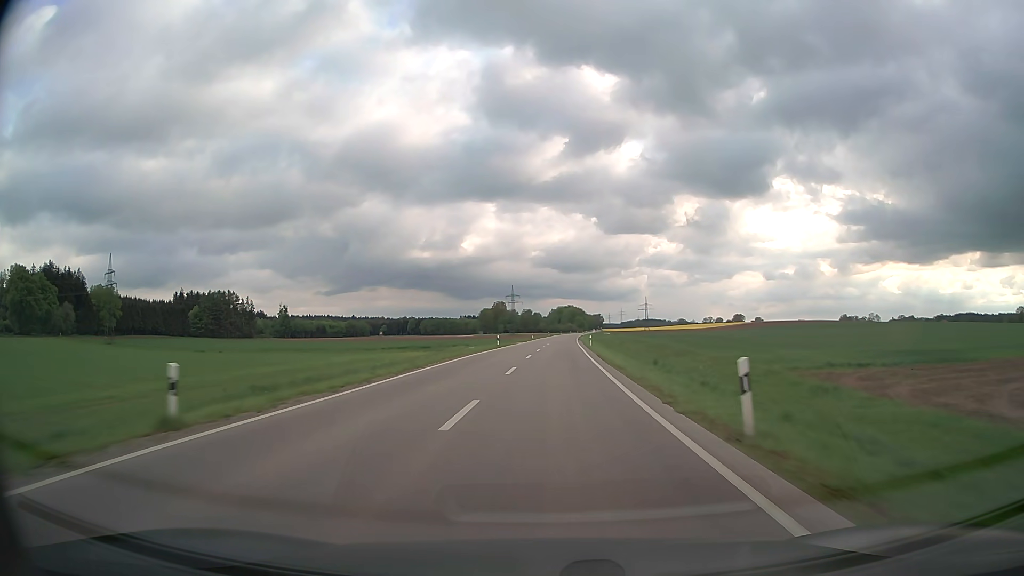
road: secondary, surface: asphalt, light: Day
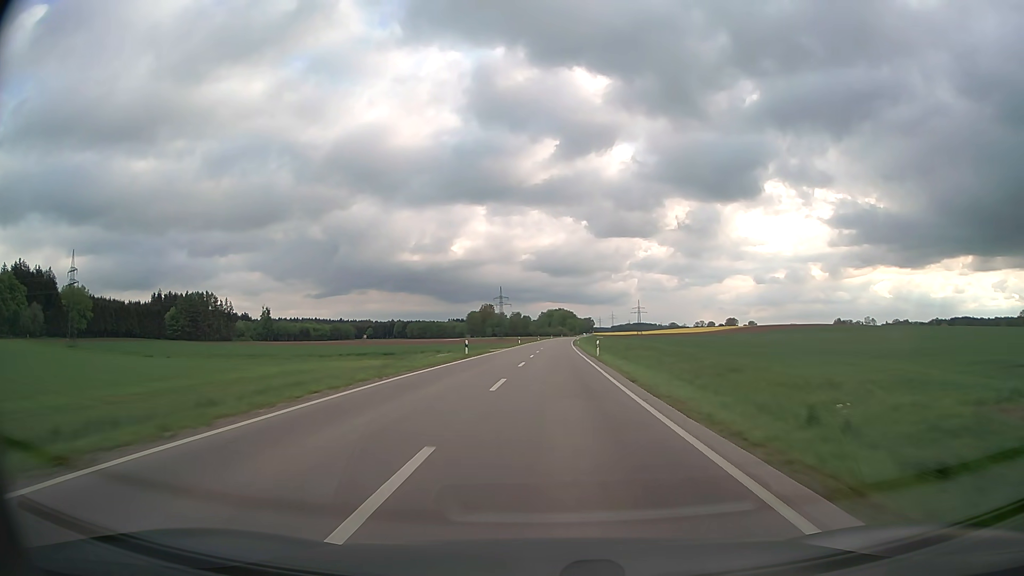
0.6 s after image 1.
(+0.1, +17.4) m; +1°
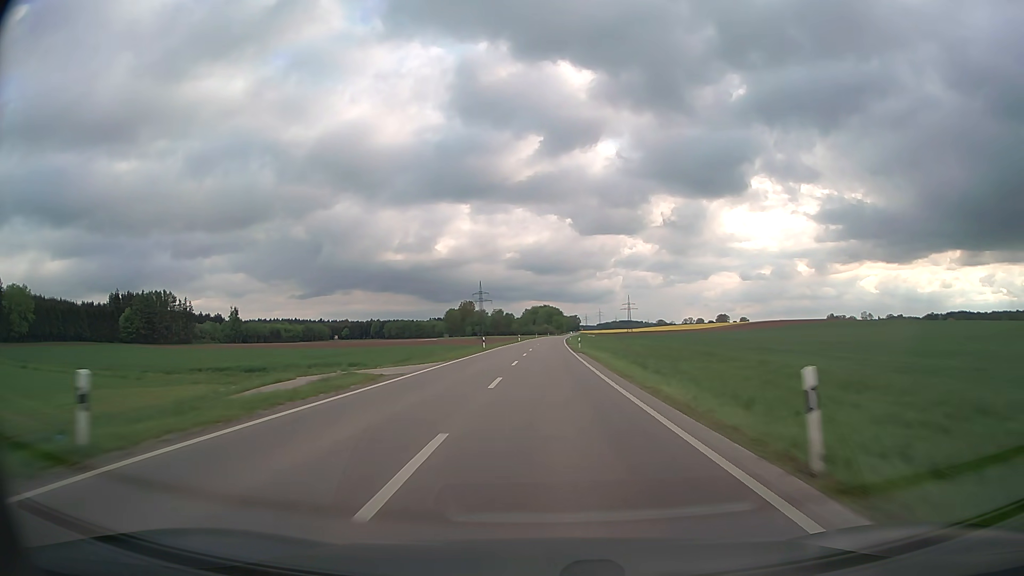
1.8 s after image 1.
(+0.5, +34.8) m; +1°
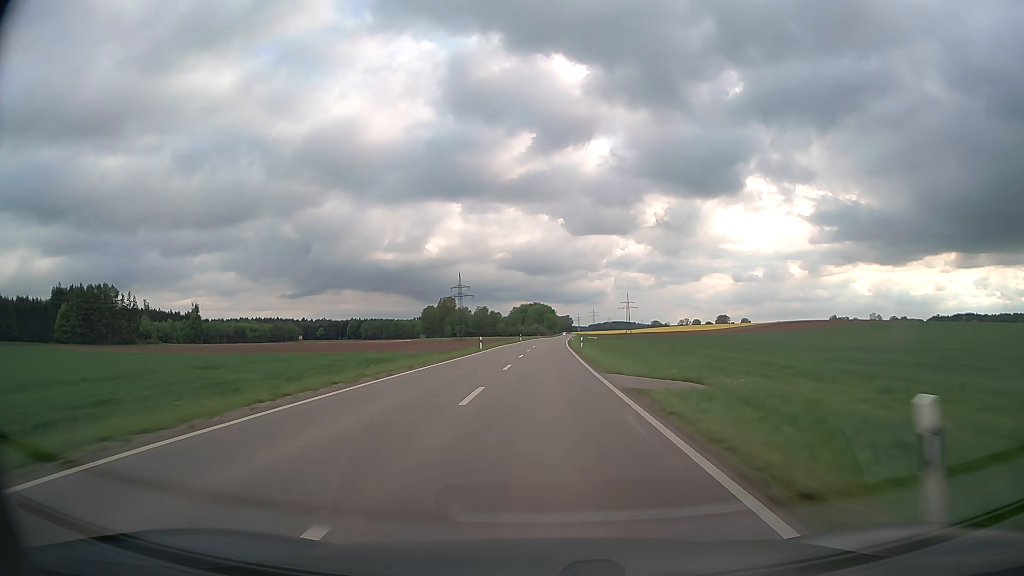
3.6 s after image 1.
(+0.5, +52.2) m; +1°
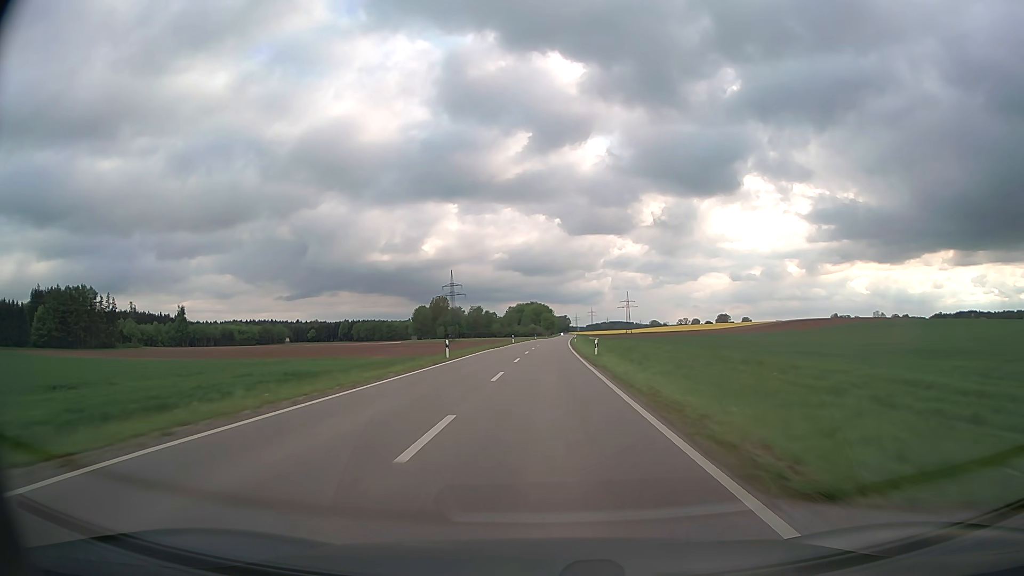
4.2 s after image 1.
(0.0, +17.4) m; 0°
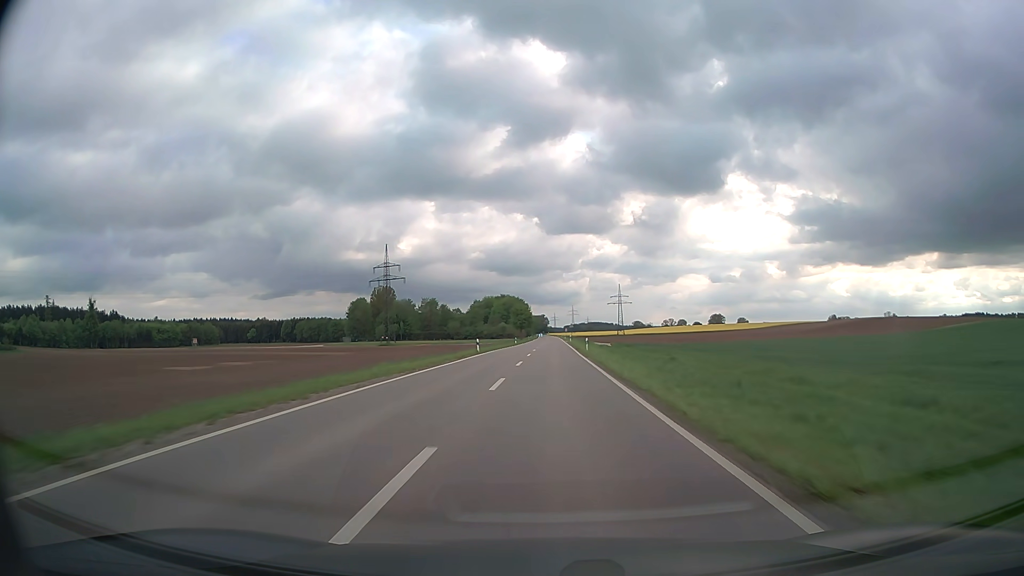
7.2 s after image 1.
(+1.3, +87.0) m; +2°
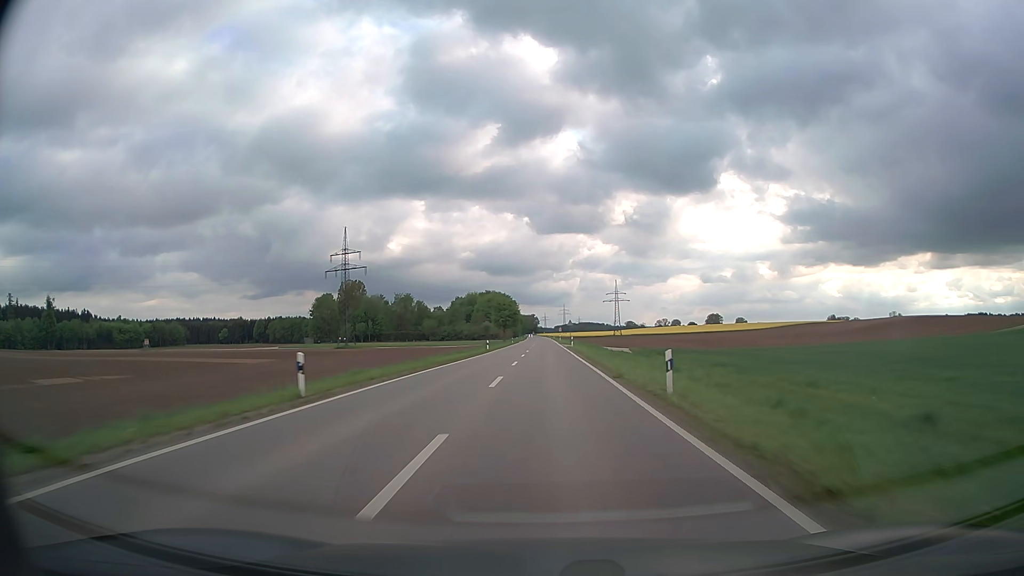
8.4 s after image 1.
(+0.3, +34.8) m; +1°
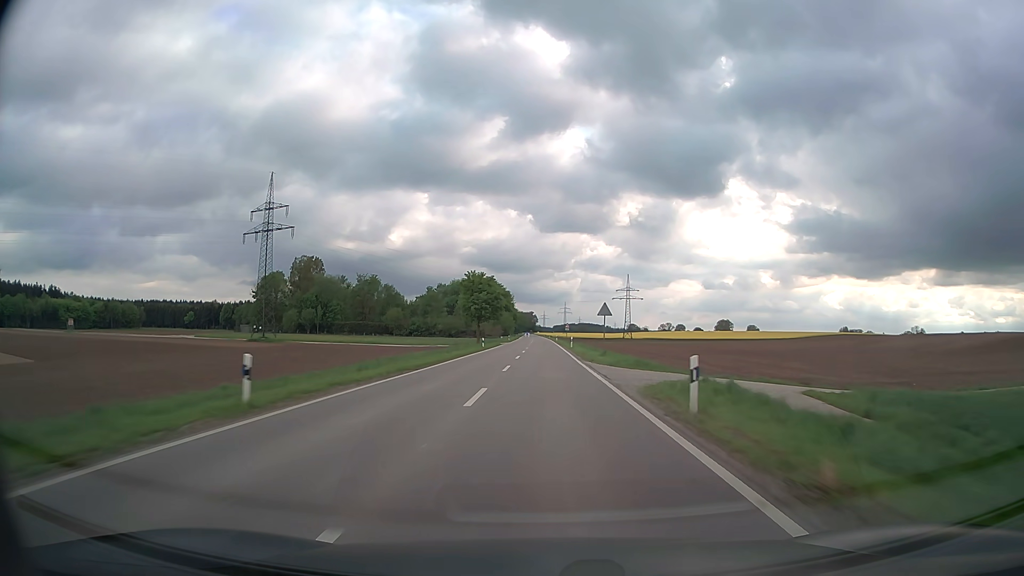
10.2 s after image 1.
(0.0, +52.3) m; 0°
(0, +10) (0, +20) (0, +30) (0, +40) (0, +50) (0, +60) (0, +70) (0, +80) (0, +90) (0, +100) m
